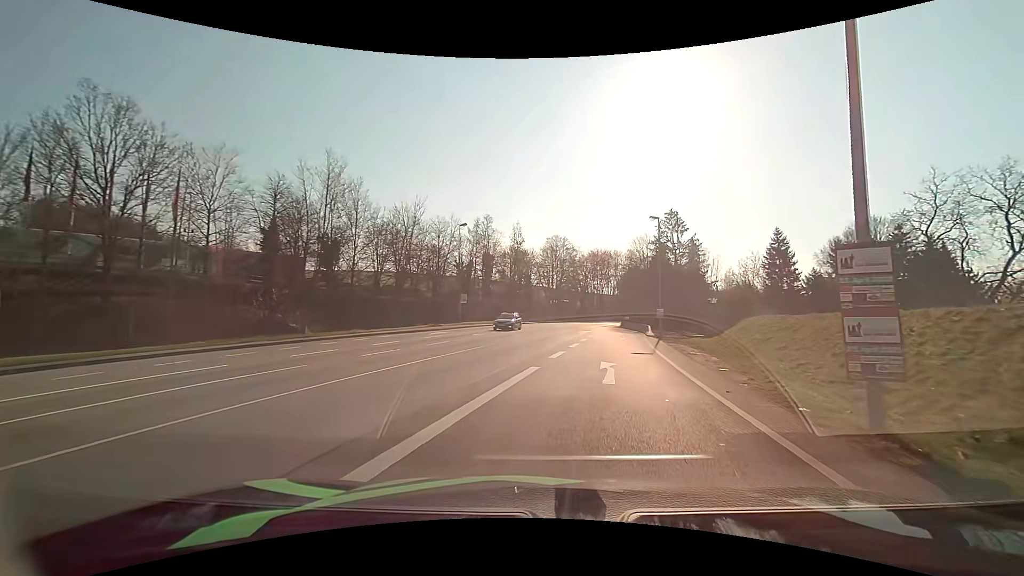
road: primary_link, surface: asphalt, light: Day
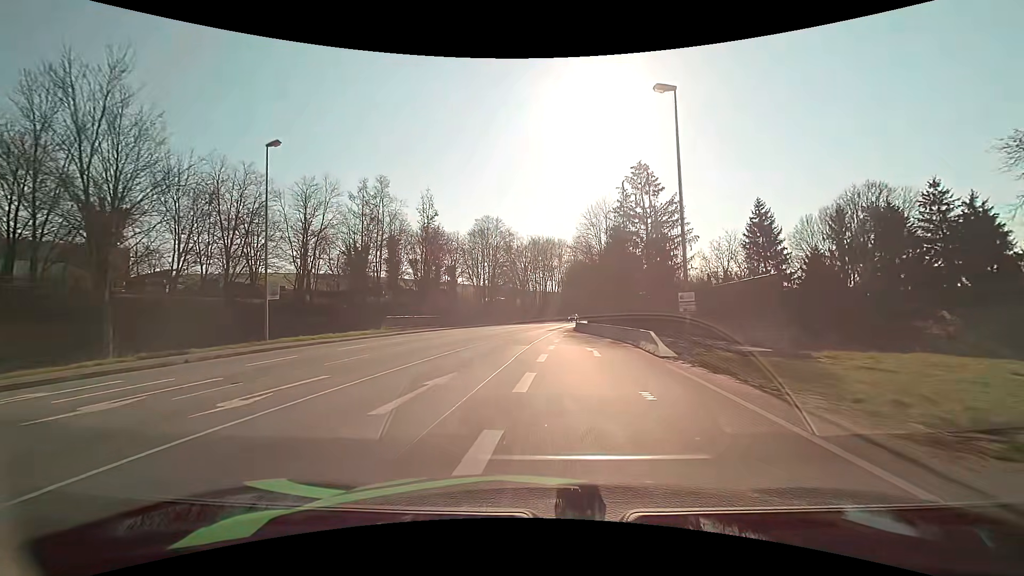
(+2.6, +25.3) m; +7°
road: primary
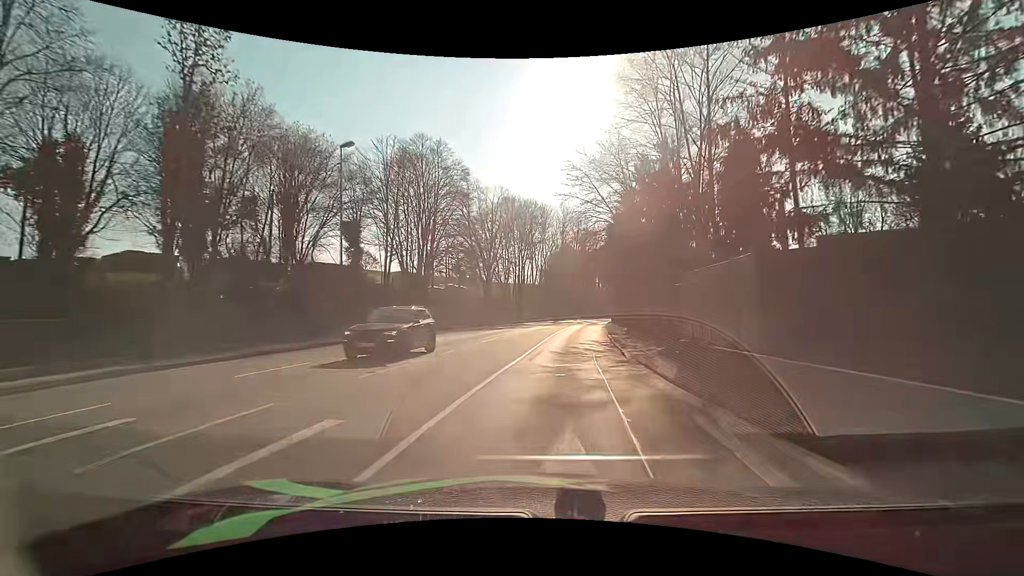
(+0.1, +41.0) m; +2°
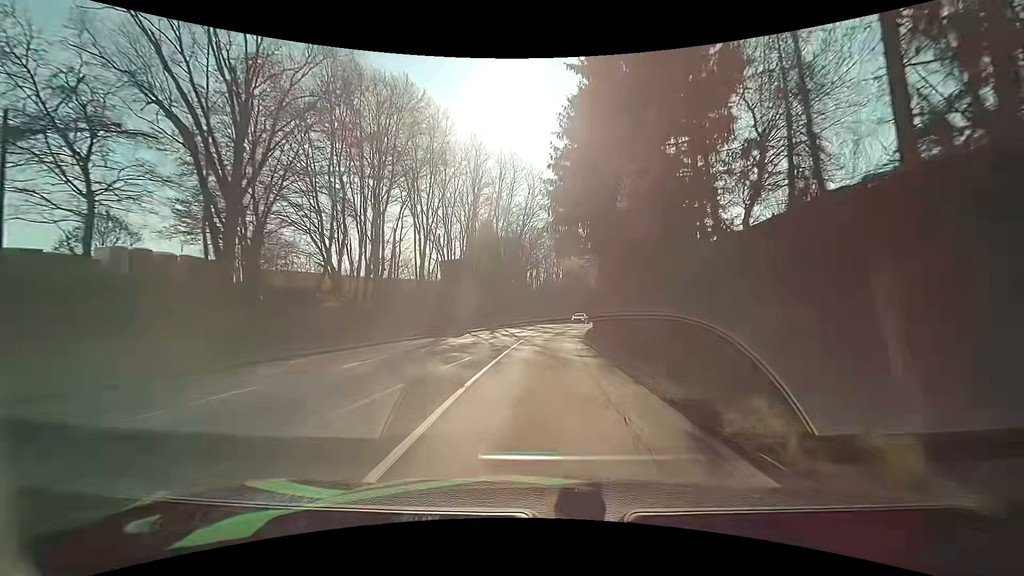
(+4.0, +45.1) m; +9°
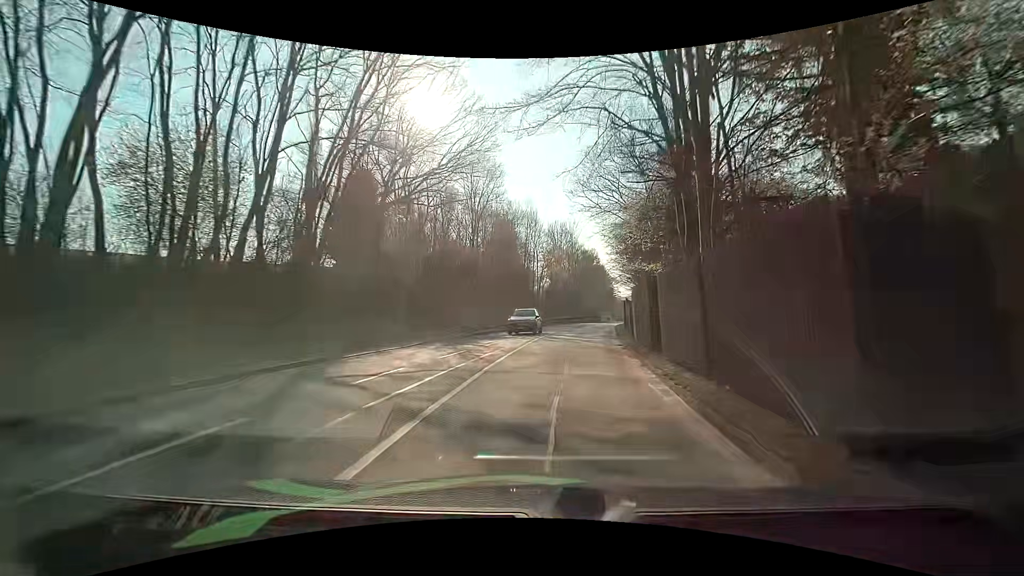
(+2.4, +44.9) m; +8°
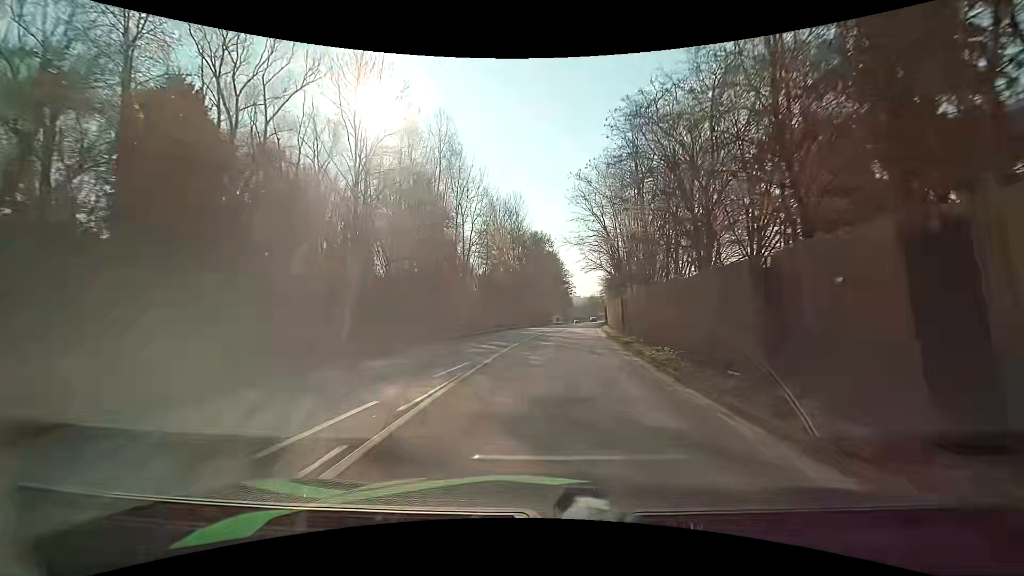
(+2.0, +28.5) m; +7°
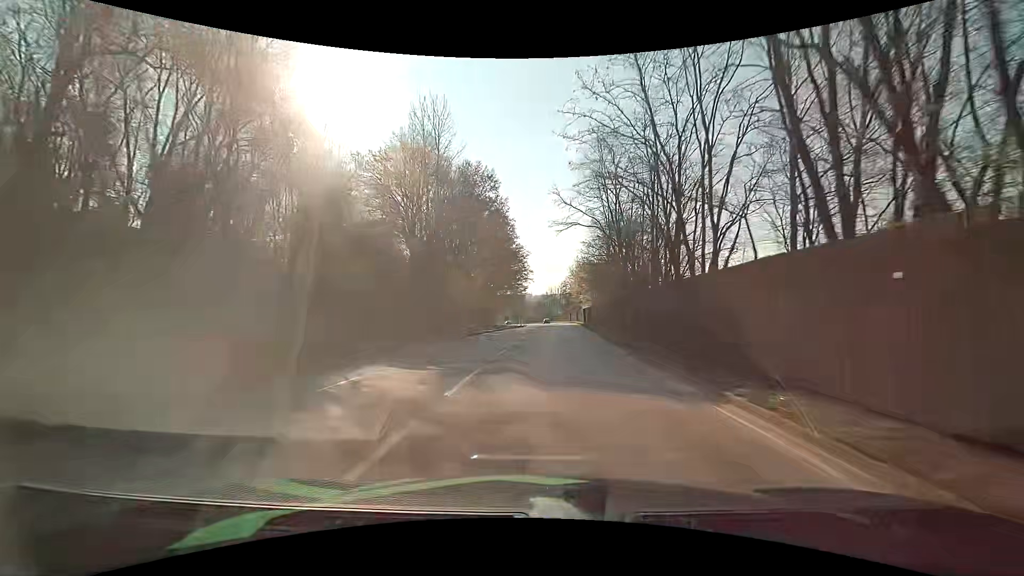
(+1.7, +41.0) m; +5°
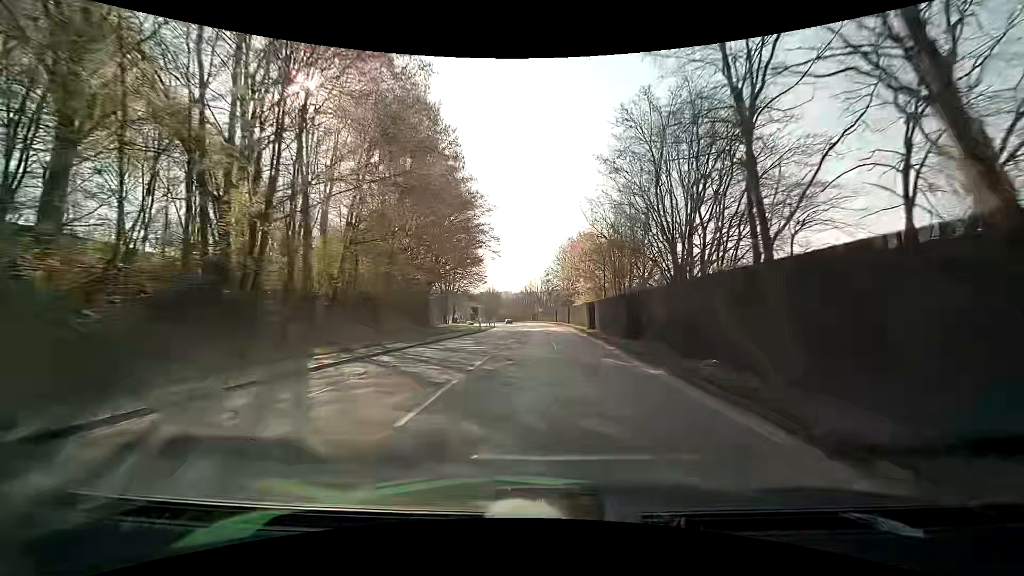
(+1.0, +32.4) m; +2°
(0, +10) (0, +20) (0, +30) (0, +40) (0, +50) (0, +60) (0, +70) (0, +80) (-1, +90) (-2, +100) m
